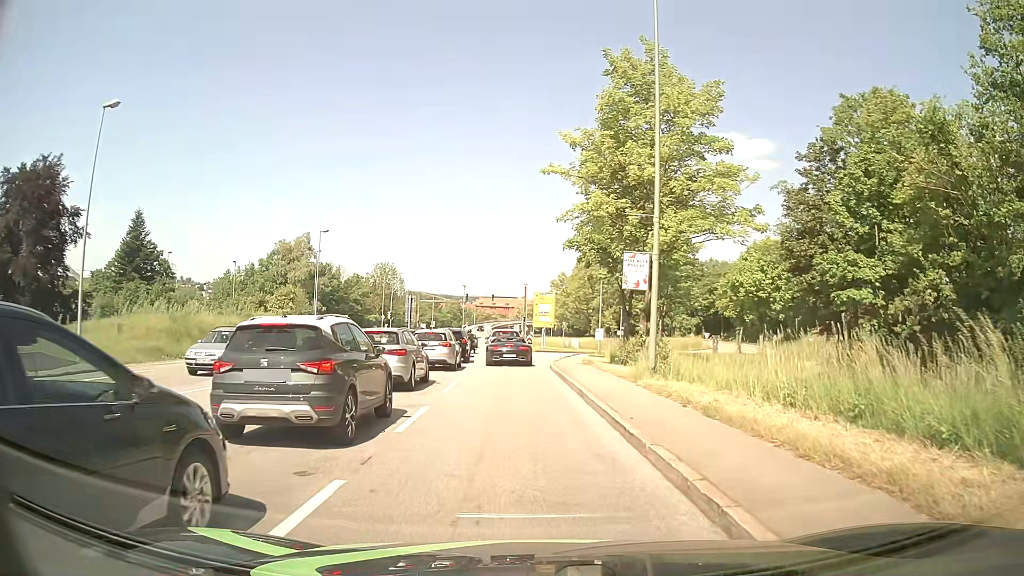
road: primary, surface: asphalt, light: Day
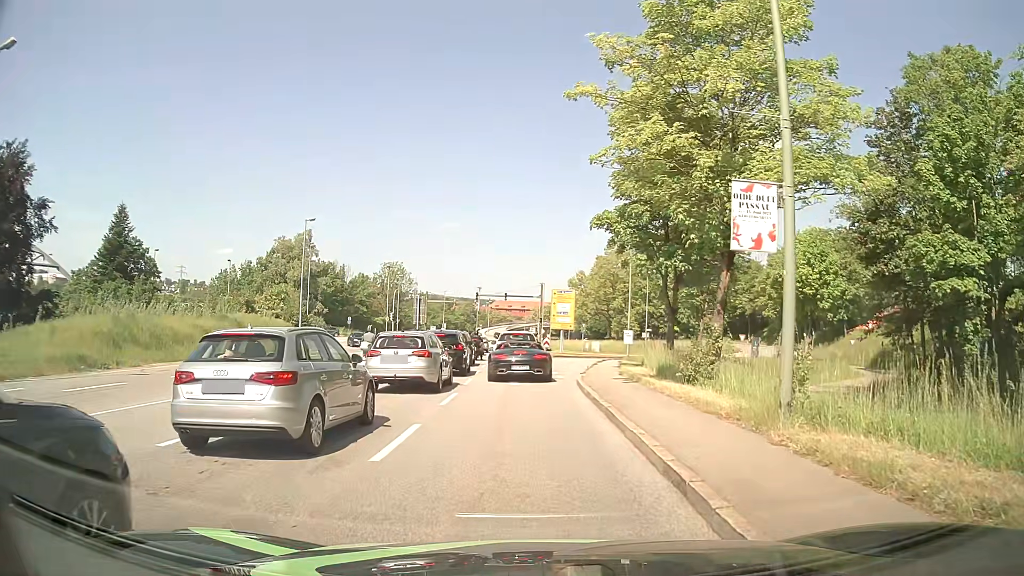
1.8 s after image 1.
(-0.1, +7.6) m; -2°
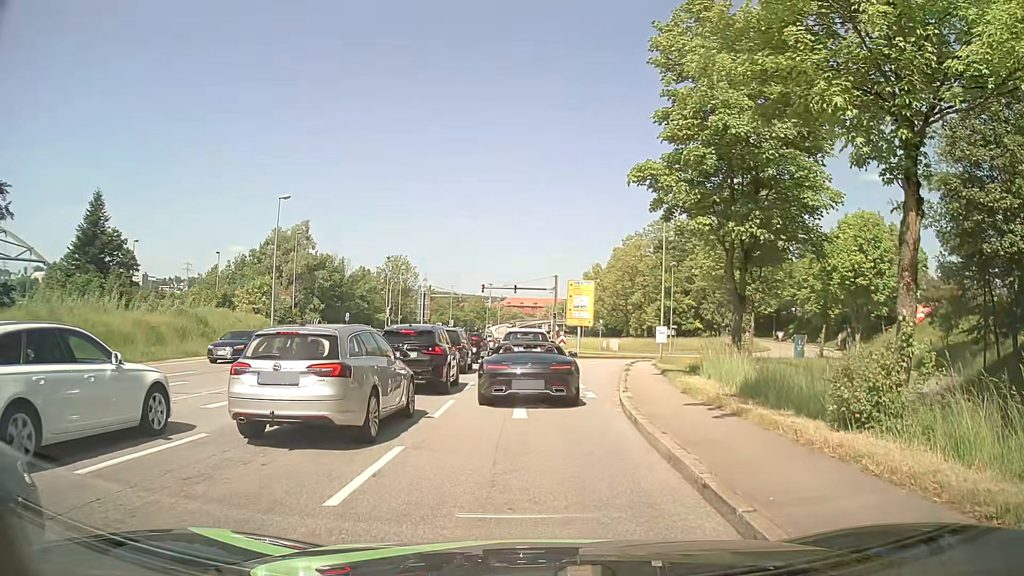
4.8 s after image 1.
(-0.1, +7.8) m; -2°
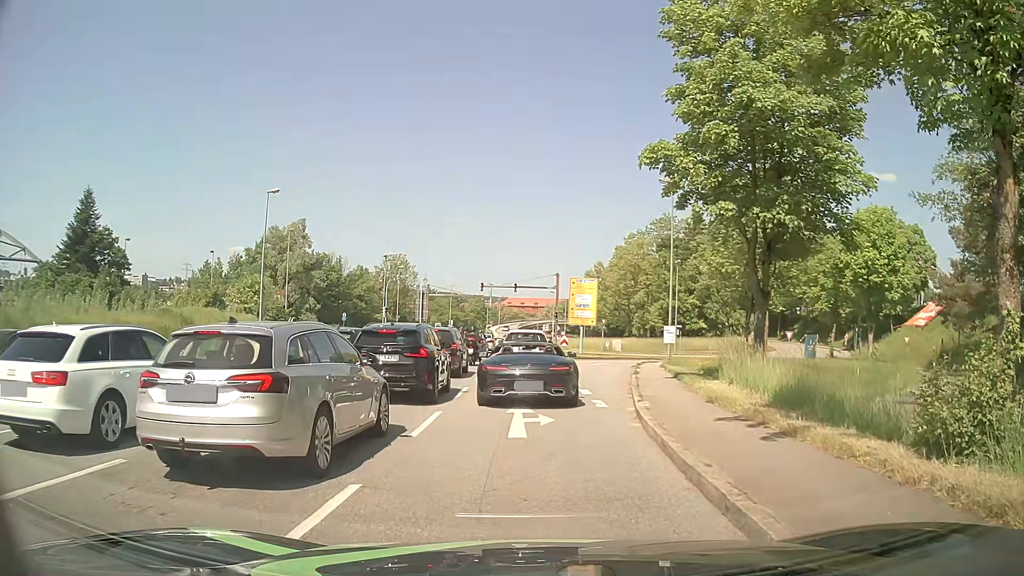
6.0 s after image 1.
(+0.1, +2.1) m; +2°
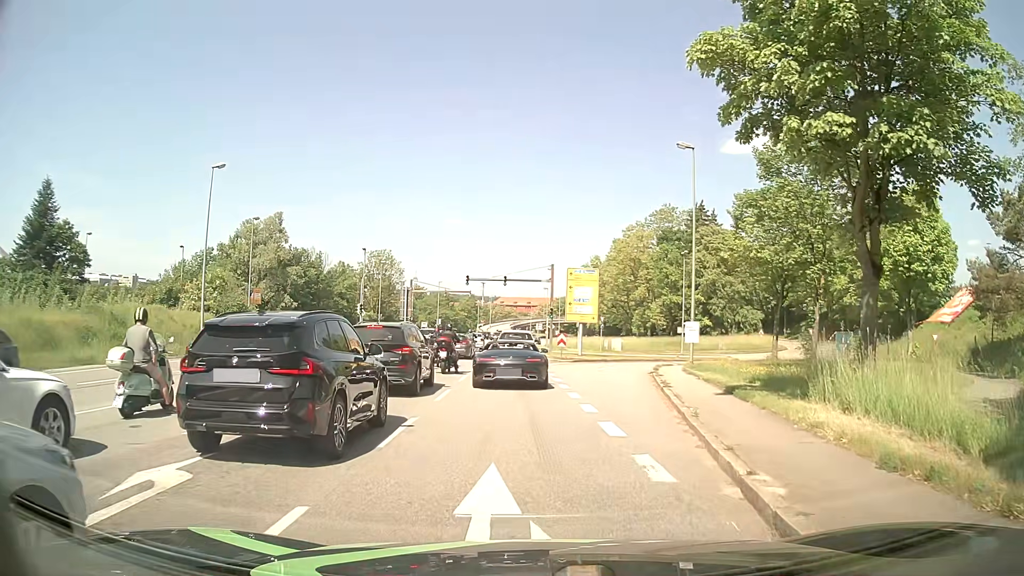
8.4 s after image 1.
(0.0, +7.3) m; -1°
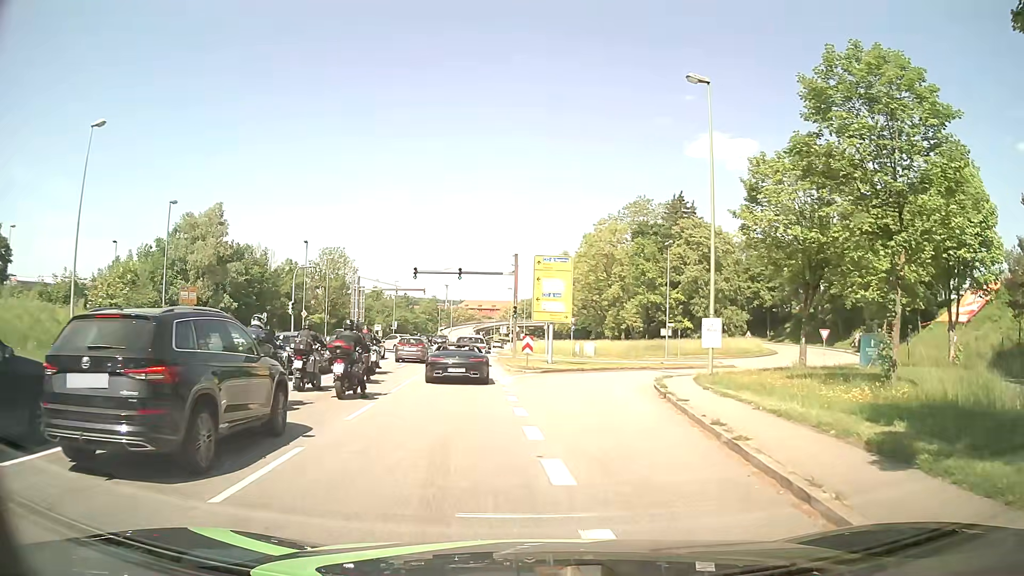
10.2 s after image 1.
(+0.3, +9.1) m; +4°
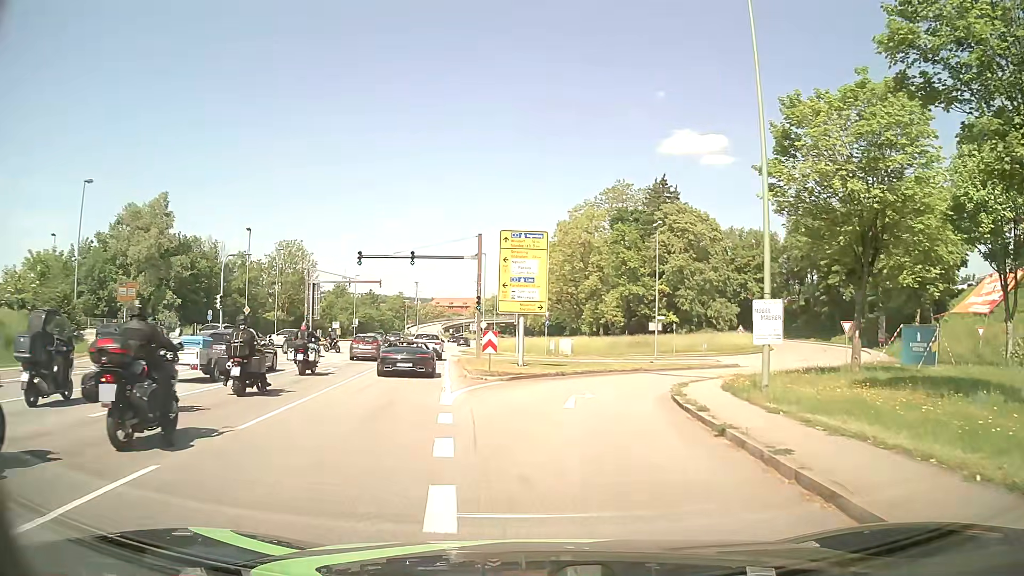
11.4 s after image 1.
(0.0, +8.0) m; +2°
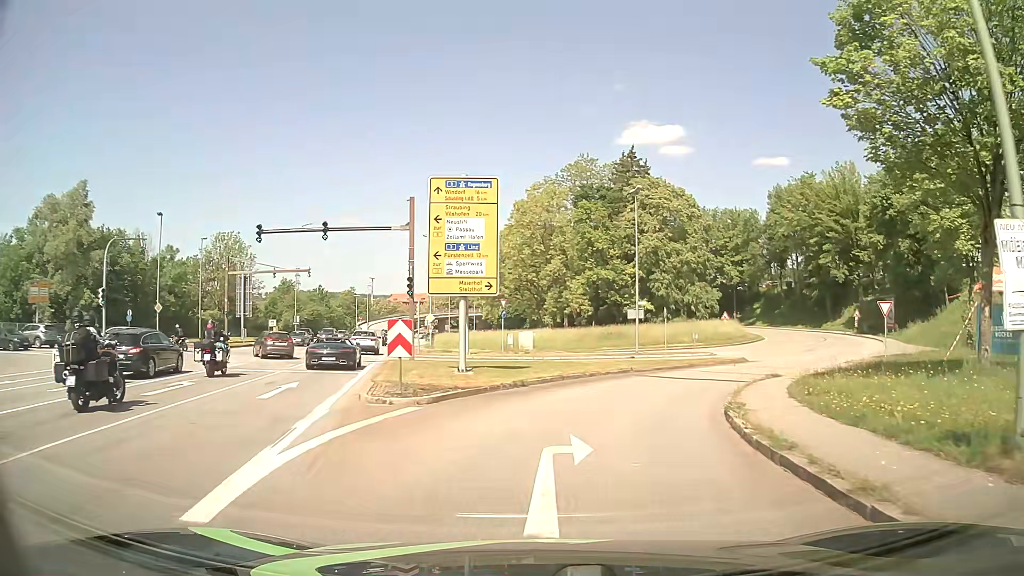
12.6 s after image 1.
(+0.2, +9.3) m; +3°
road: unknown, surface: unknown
(+1, +10) (+3, +20) (+9, +28) (+15, +36) (+21, +44) (+25, +53) (+28, +62) (+28, +72) (+27, +82) (+23, +92) m
